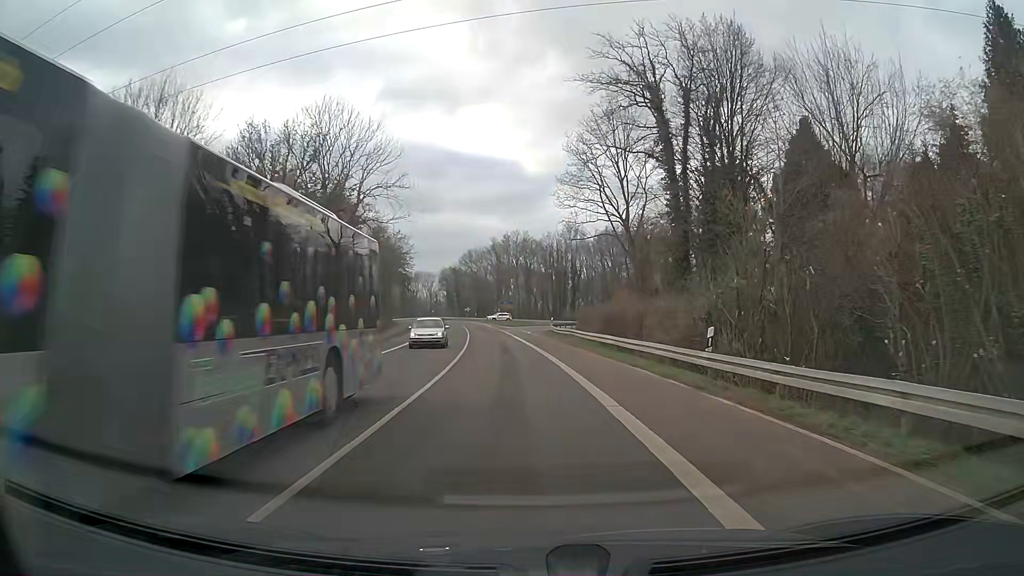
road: tertiary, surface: asphalt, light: Day
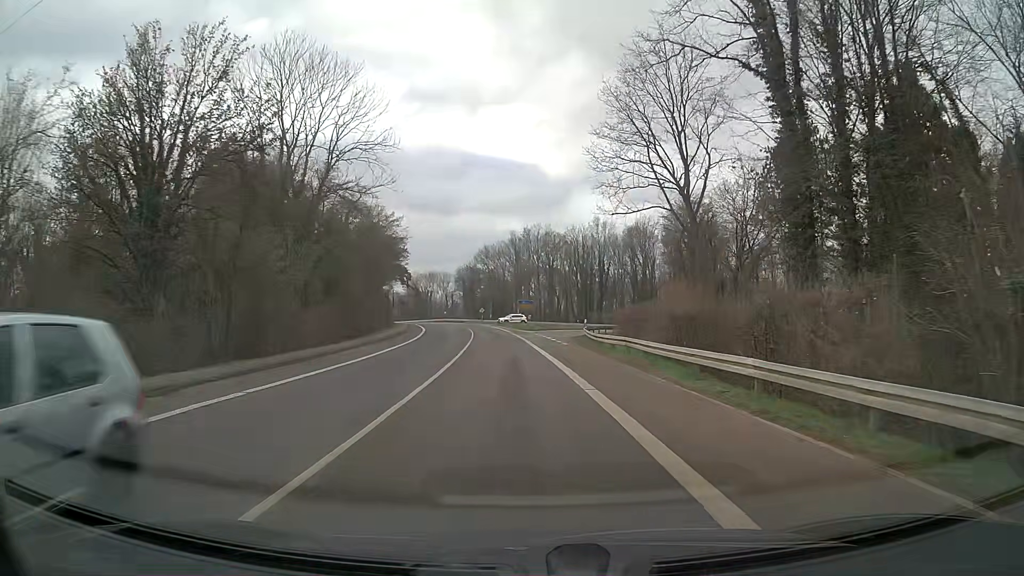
(-0.1, +15.4) m; -1°
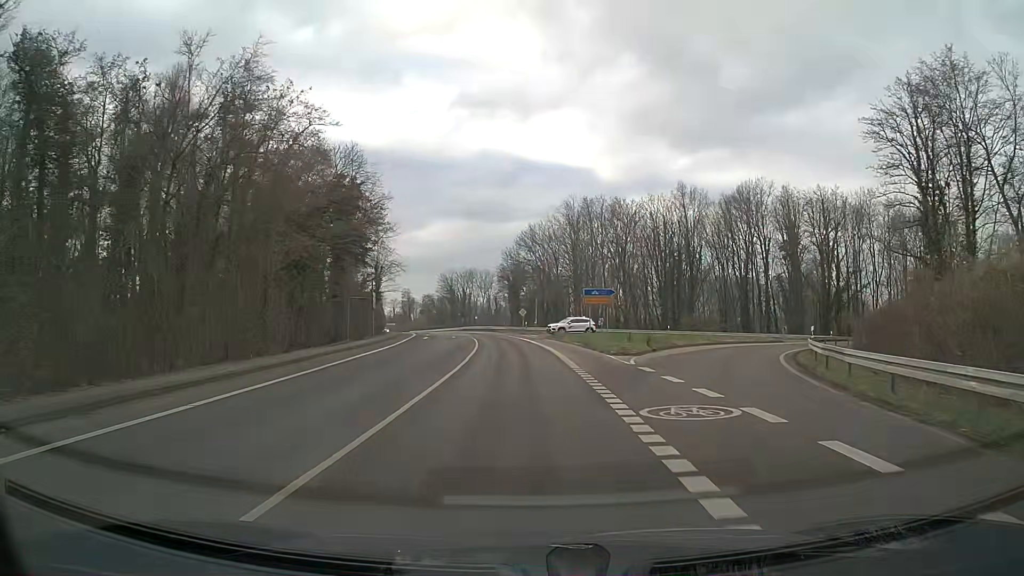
(-1.3, +39.4) m; -4°
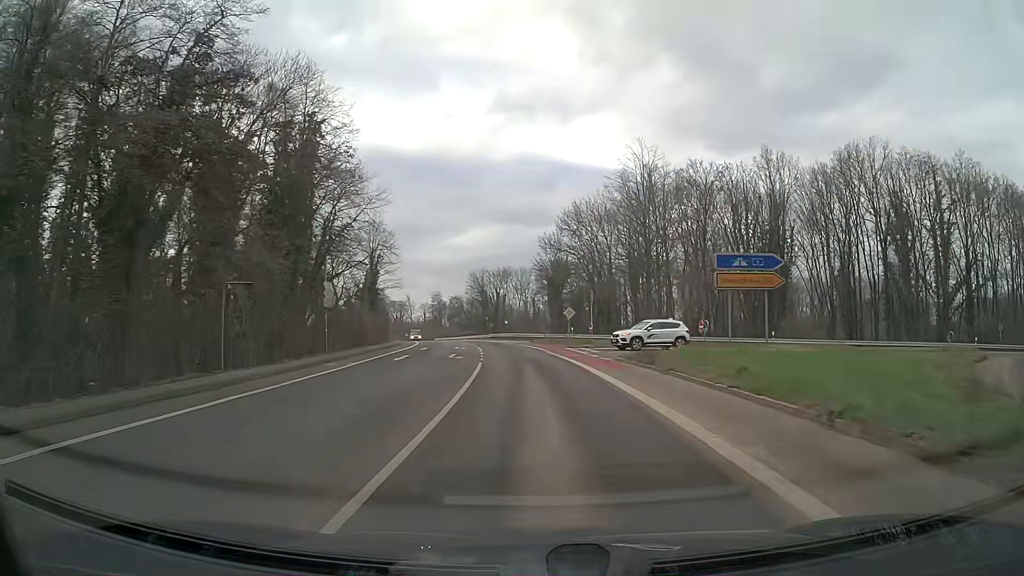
(-0.7, +23.3) m; -3°
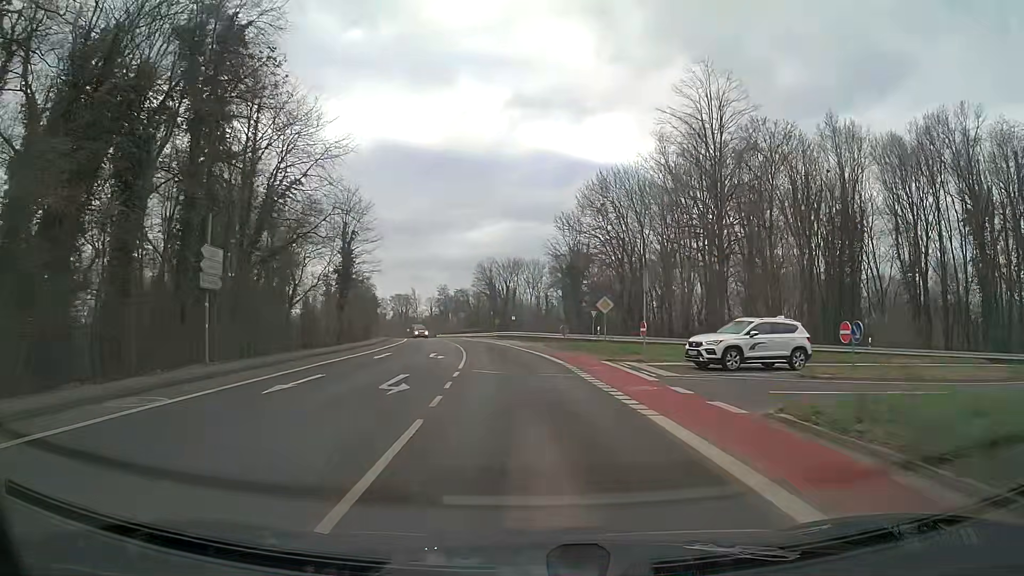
(-0.2, +15.2) m; -1°
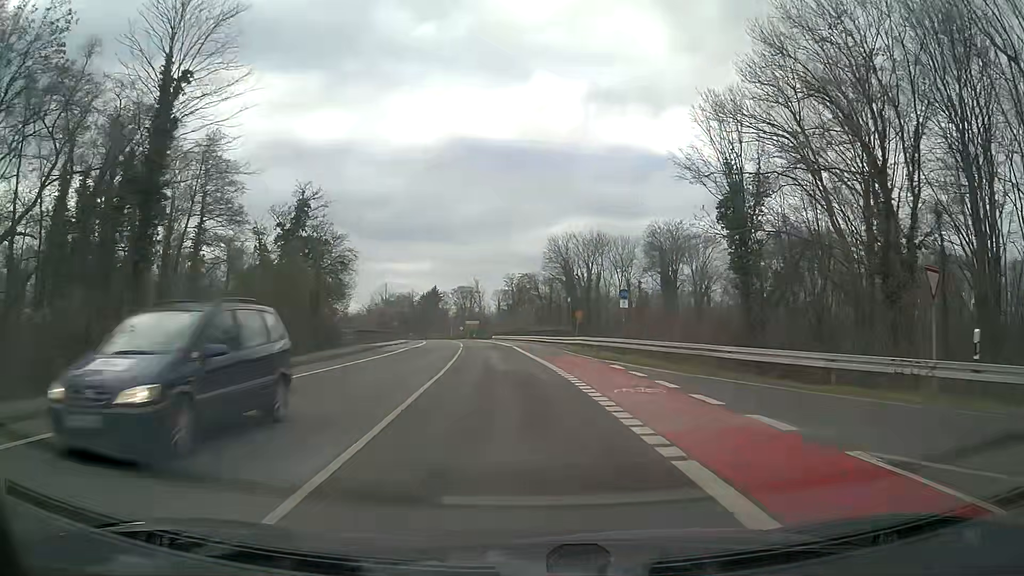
(-2.1, +37.9) m; -7°
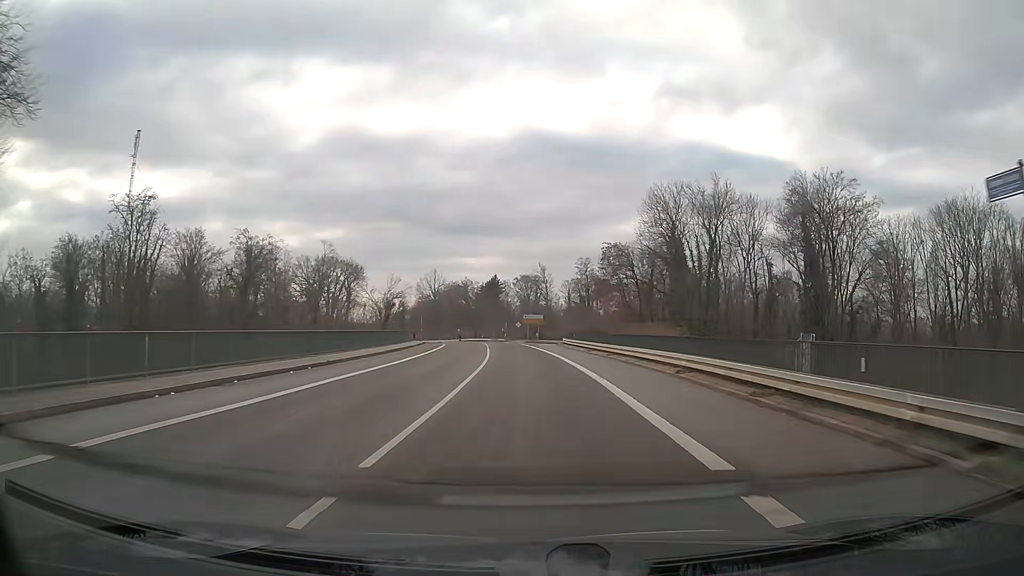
(-2.2, +38.2) m; -5°
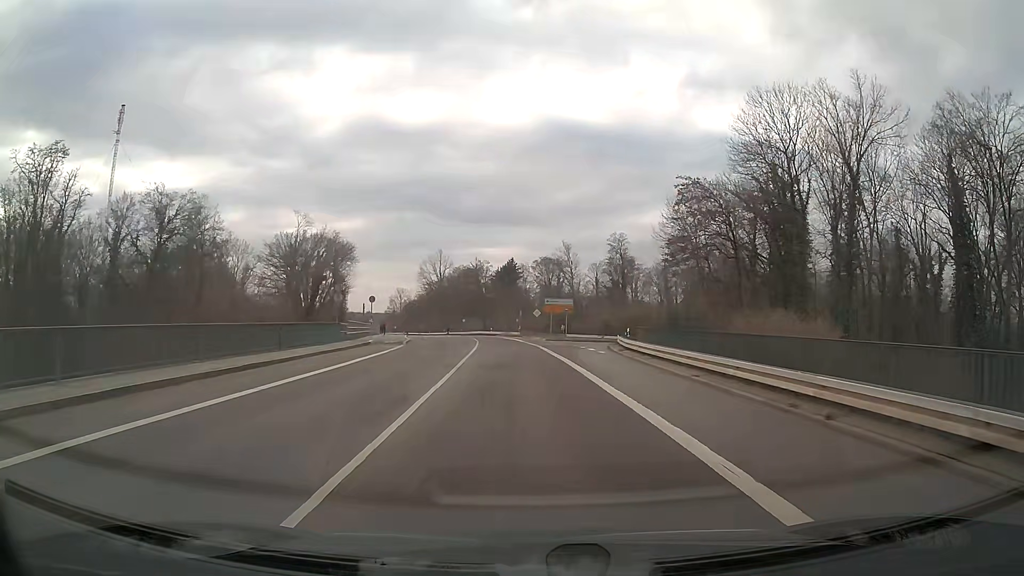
(-0.5, +29.2) m; -2°
(0, +10) (0, +20) (0, +30) (+1, +40) (+3, +50) (+7, +59) (+12, +67) (+19, +75) (+27, +81) (+36, +85) m
